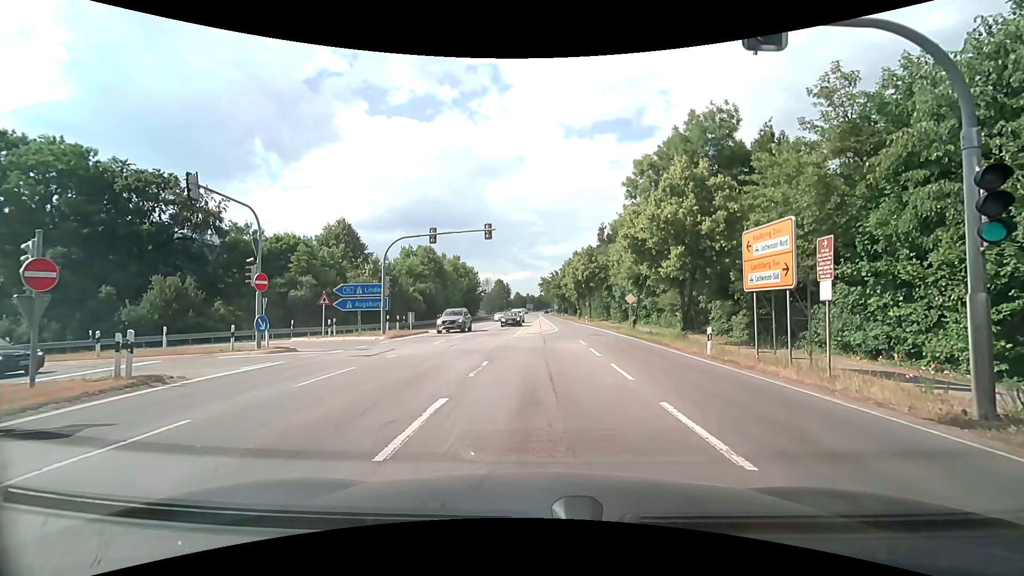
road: secondary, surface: asphalt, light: Day
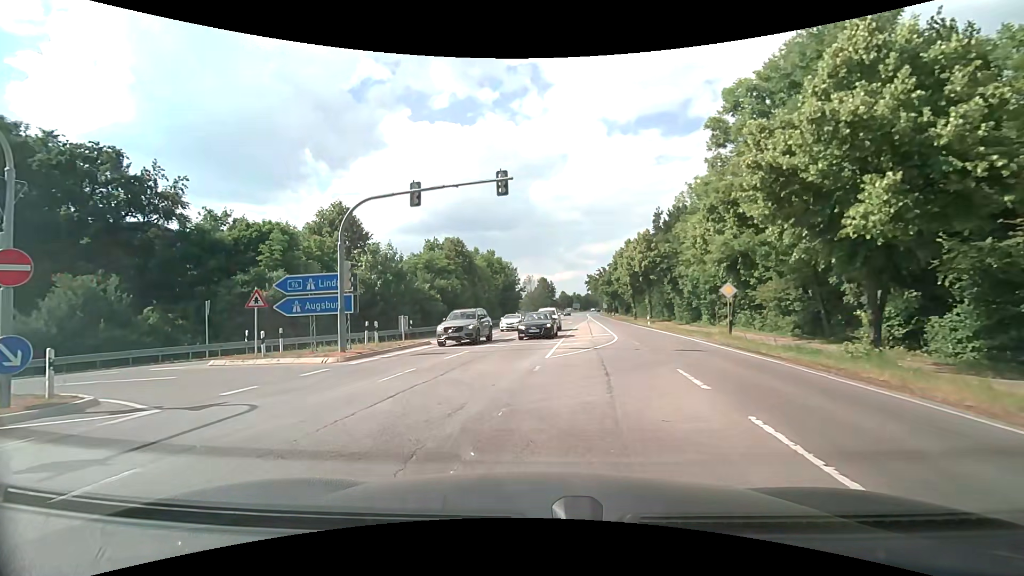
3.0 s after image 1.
(0.0, +12.0) m; -6°
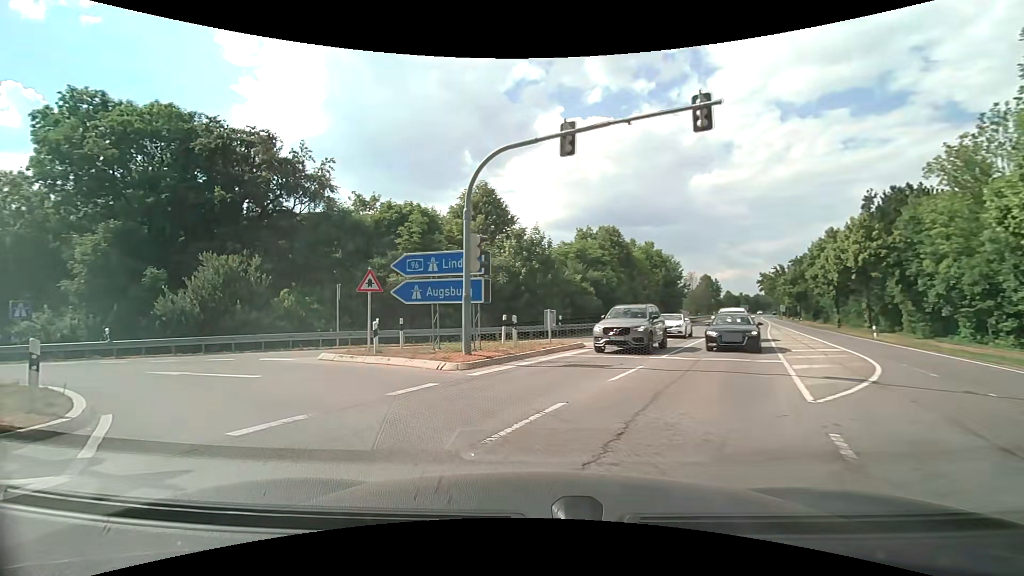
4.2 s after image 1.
(-0.8, +5.9) m; -18°
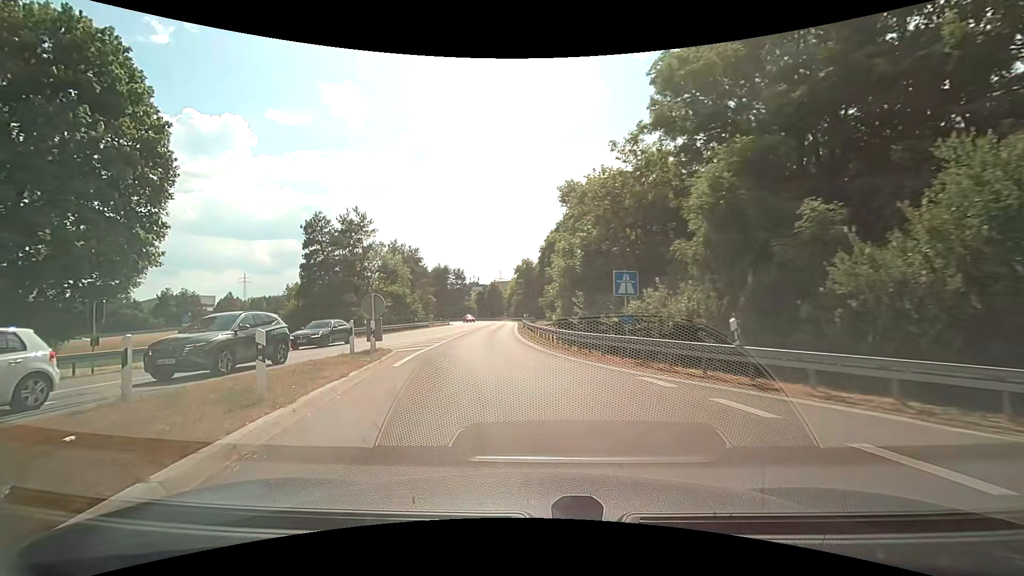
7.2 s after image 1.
(-9.4, +14.8) m; -65°
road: motorway_link
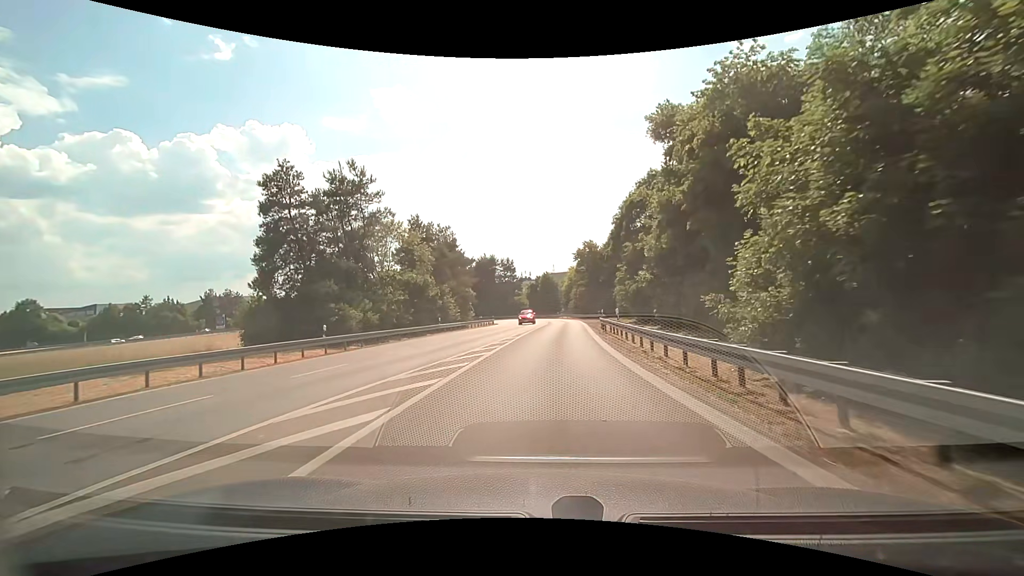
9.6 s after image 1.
(-1.9, +20.5) m; -6°
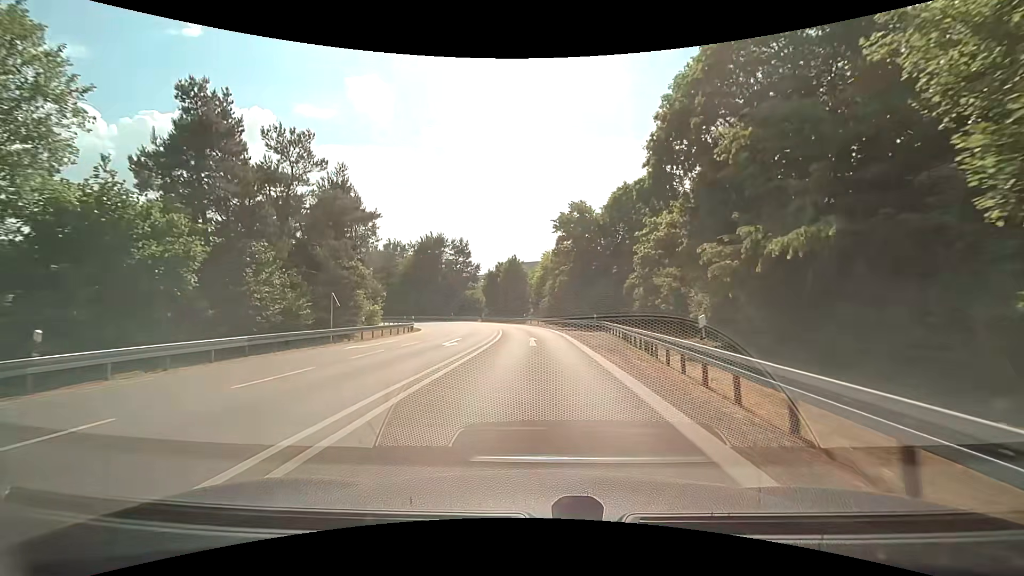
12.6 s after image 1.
(+1.6, +33.2) m; +3°
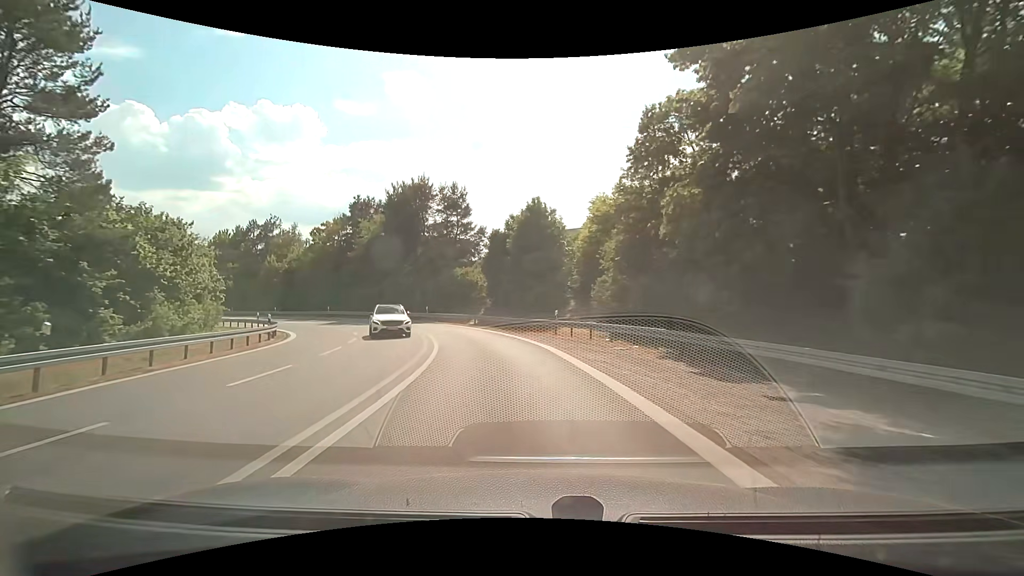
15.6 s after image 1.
(-0.2, +37.3) m; -3°
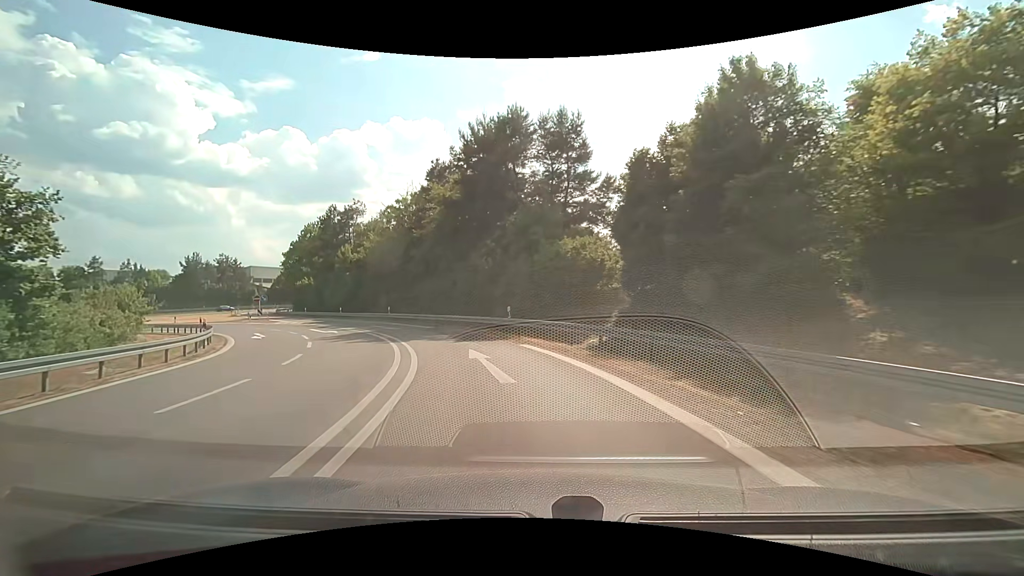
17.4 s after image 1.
(-2.4, +21.6) m; -13°
(-1, +10) (-3, +20) (-7, +29) (-12, +37) (-18, +46) (-24, +53) (-31, +61) (-37, +69) (-43, +77) (-49, +85) m
